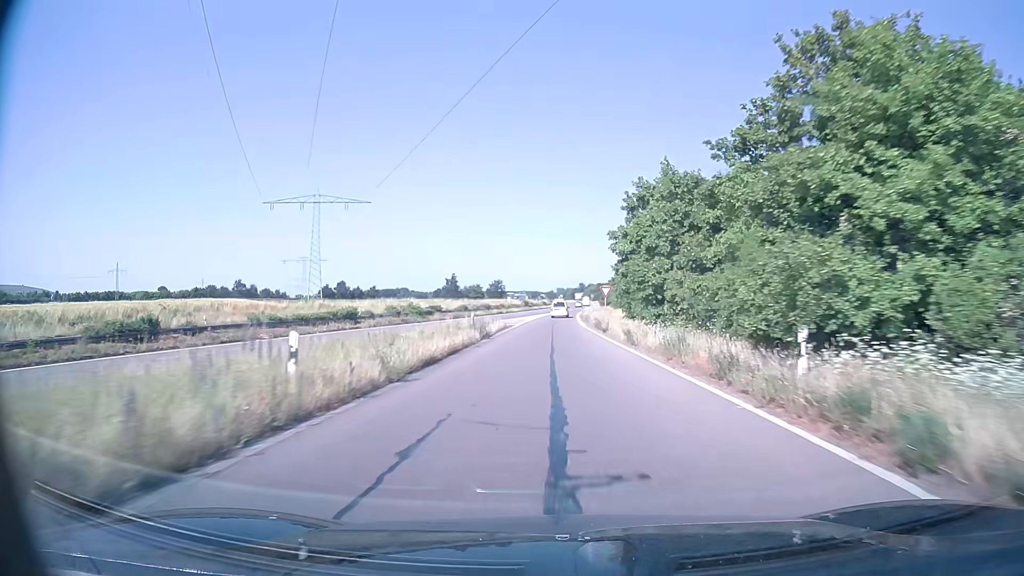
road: trunk_link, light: Day
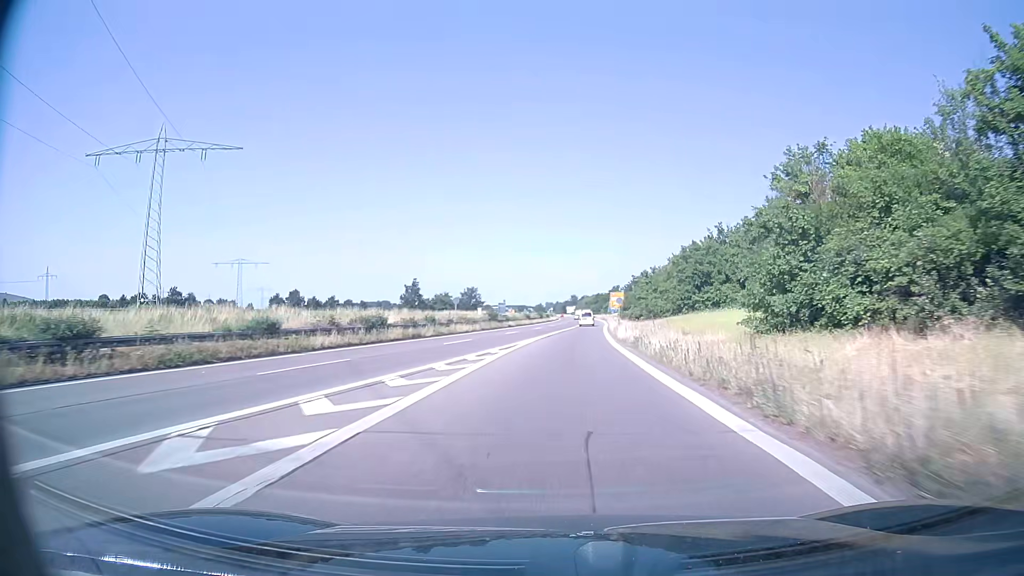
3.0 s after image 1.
(-0.4, +59.5) m; +1°
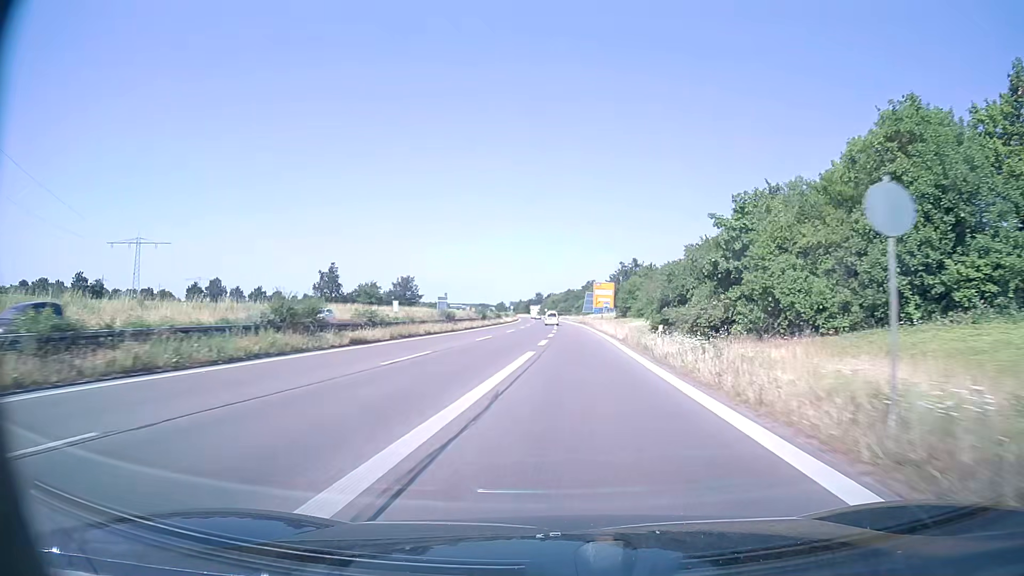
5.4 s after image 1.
(+1.4, +51.5) m; +3°
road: trunk
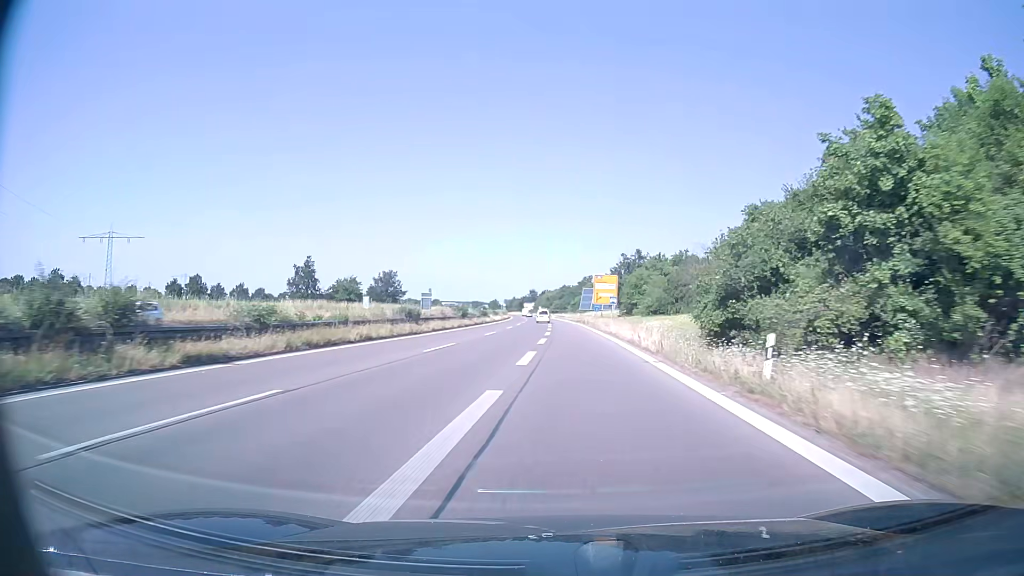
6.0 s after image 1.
(+0.1, +13.4) m; +1°
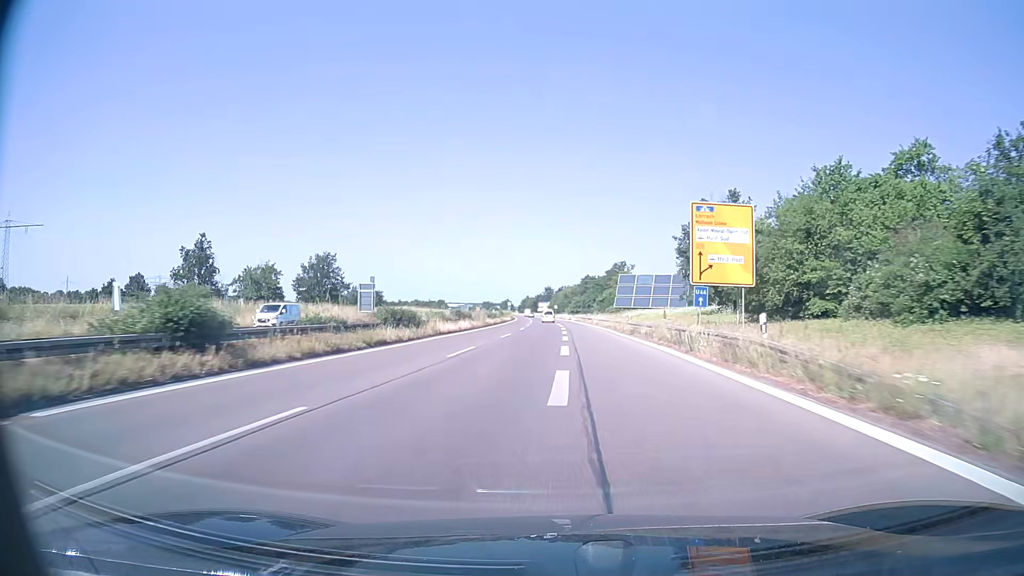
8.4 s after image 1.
(-0.3, +55.8) m; -2°
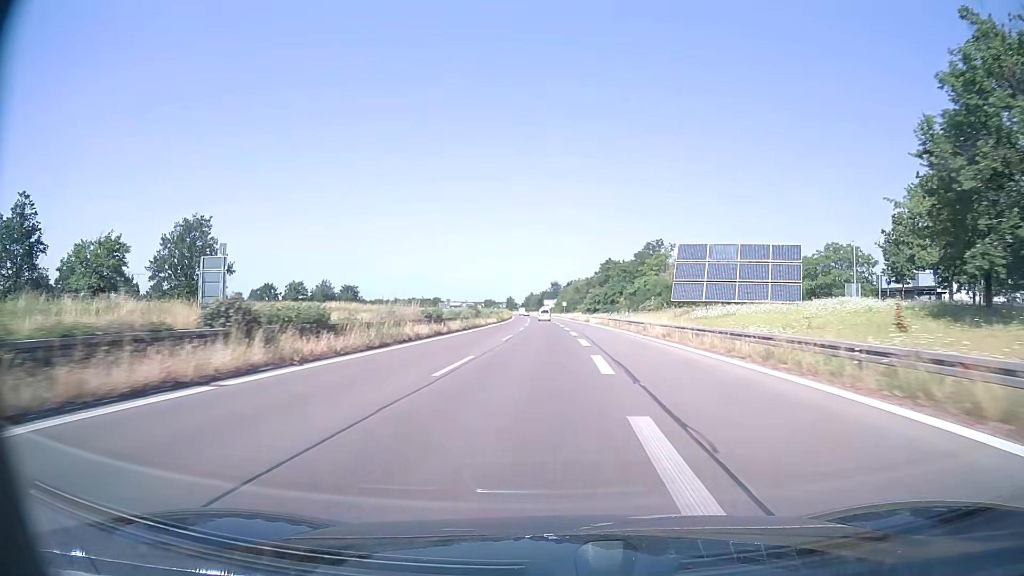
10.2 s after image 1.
(-0.4, +43.4) m; -1°
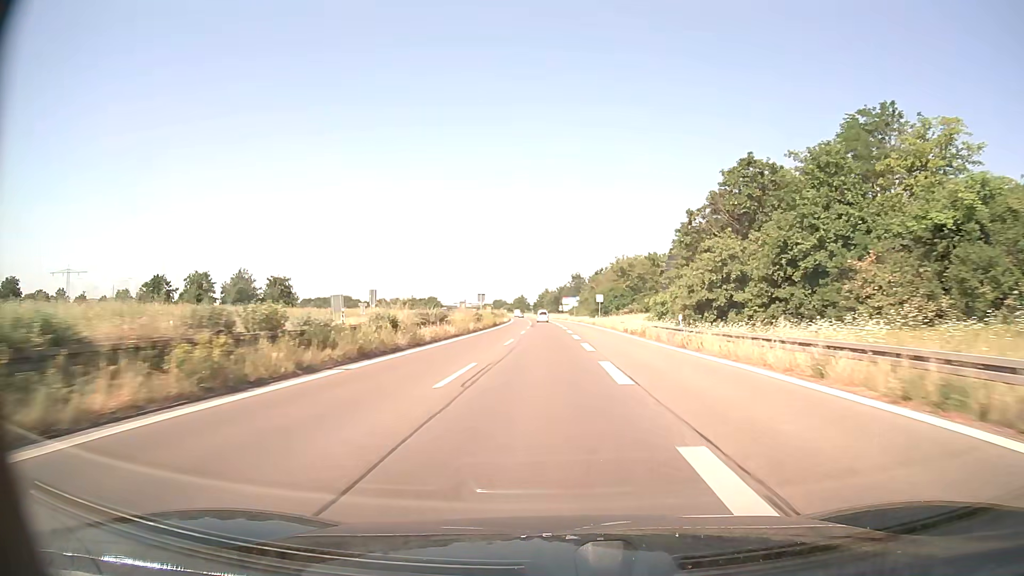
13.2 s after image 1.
(-0.8, +73.7) m; -1°
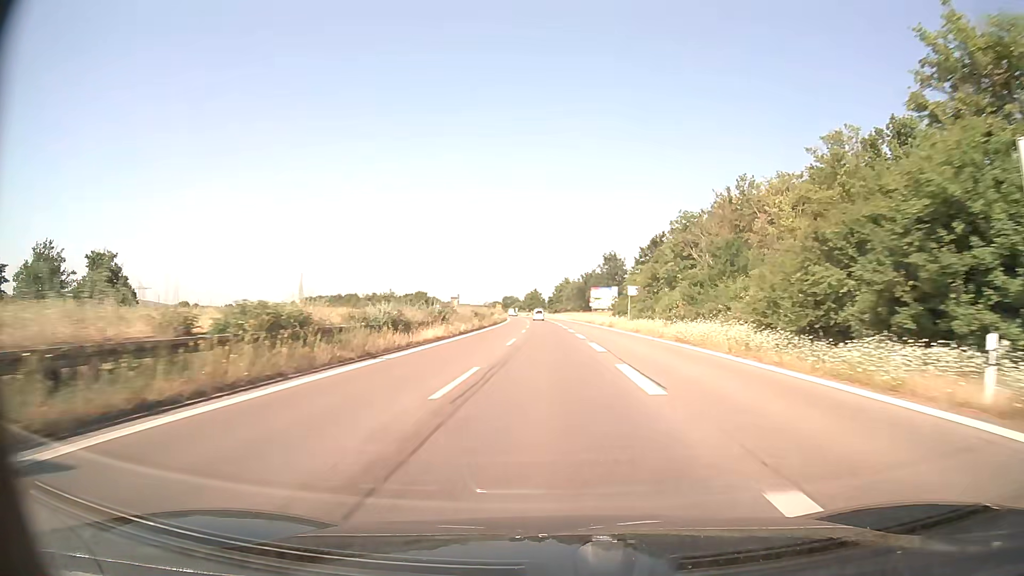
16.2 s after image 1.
(-1.0, +73.8) m; -2°
(0, +10) (0, +20) (0, +30) (-1, +40) (-1, +50) (-1, +60) (-1, +70) (-2, +80) (-2, +90) (-3, +100) m
